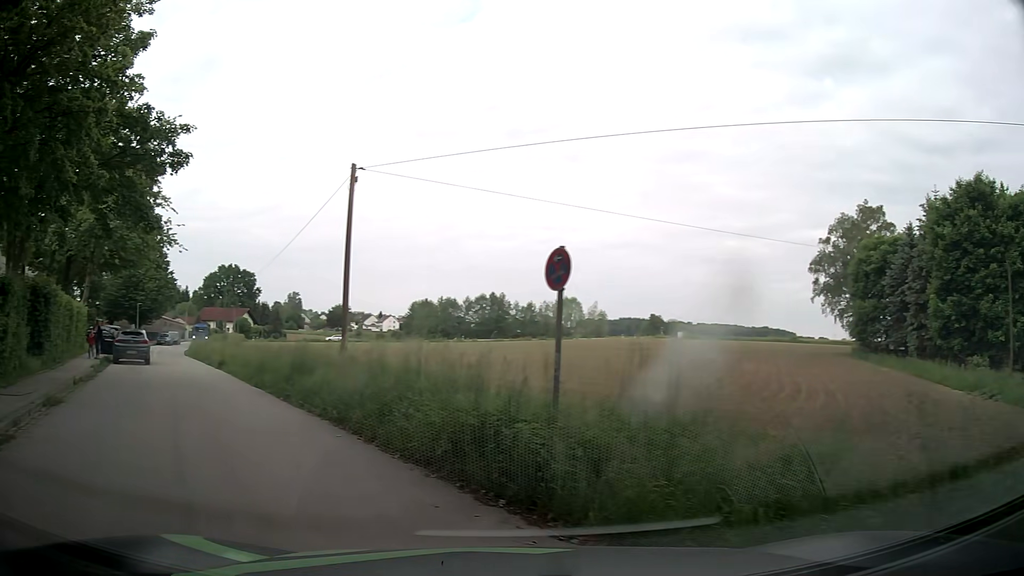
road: residential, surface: asphalt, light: Day
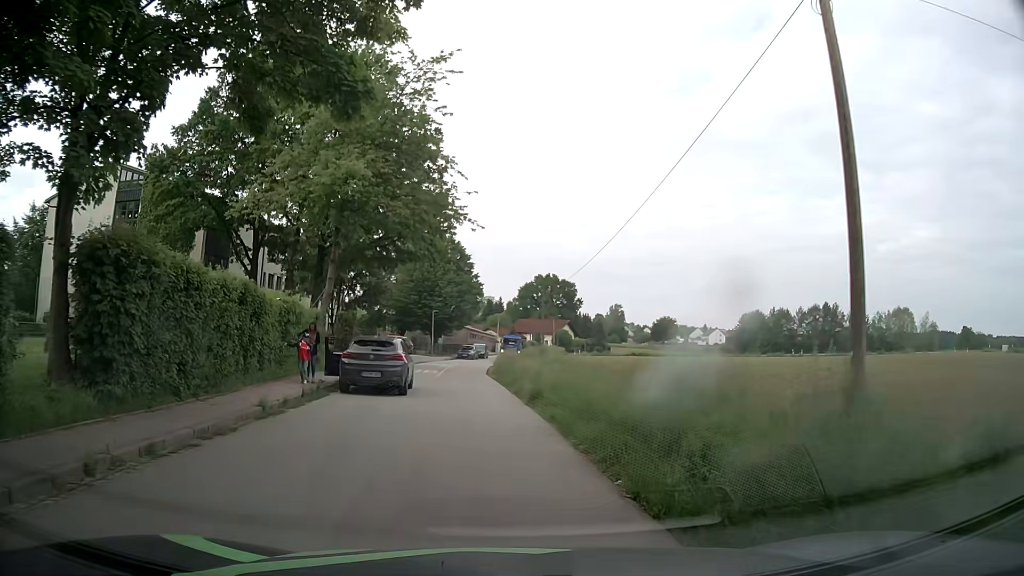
(-4.5, +12.0) m; -27°
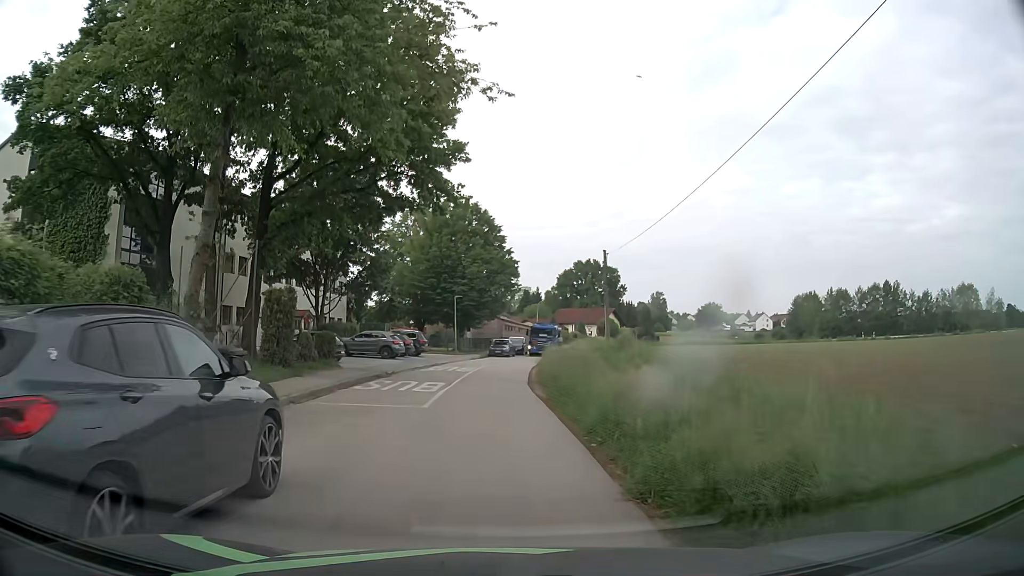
(-0.5, +15.1) m; -3°
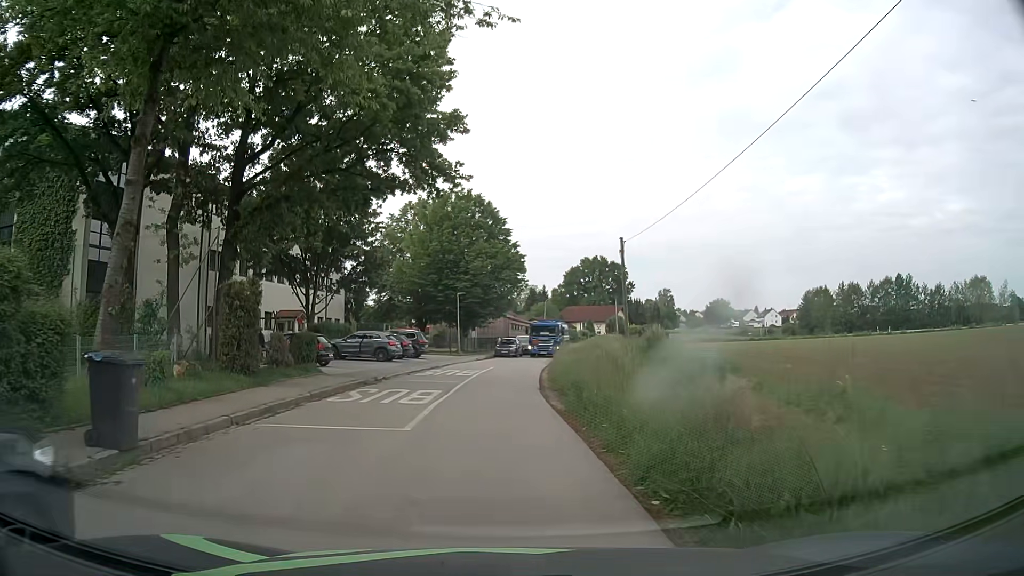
(-0.1, +3.4) m; -1°
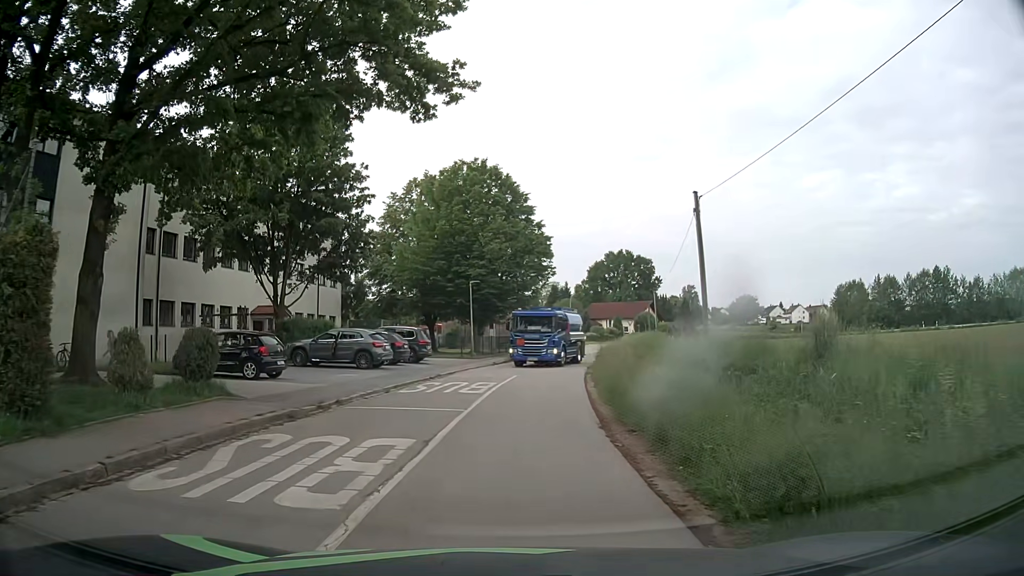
(-0.2, +9.1) m; -3°
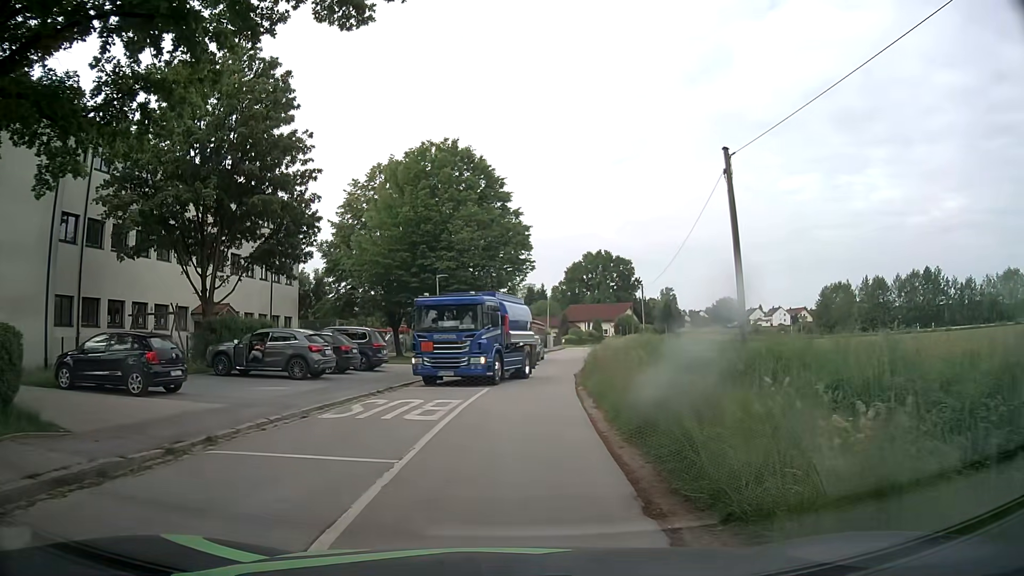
(+0.2, +5.4) m; +4°
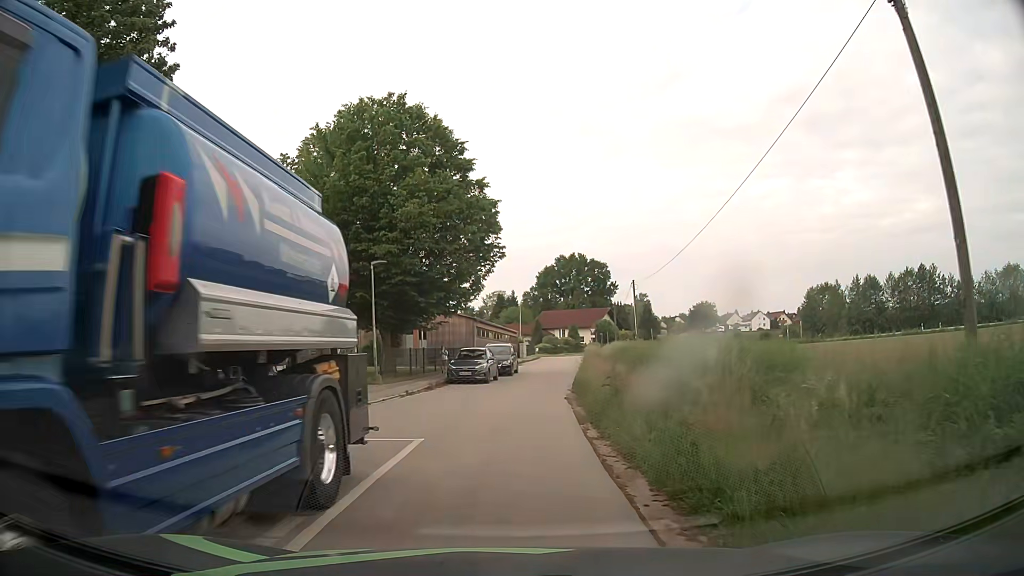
(+0.2, +9.6) m; +2°
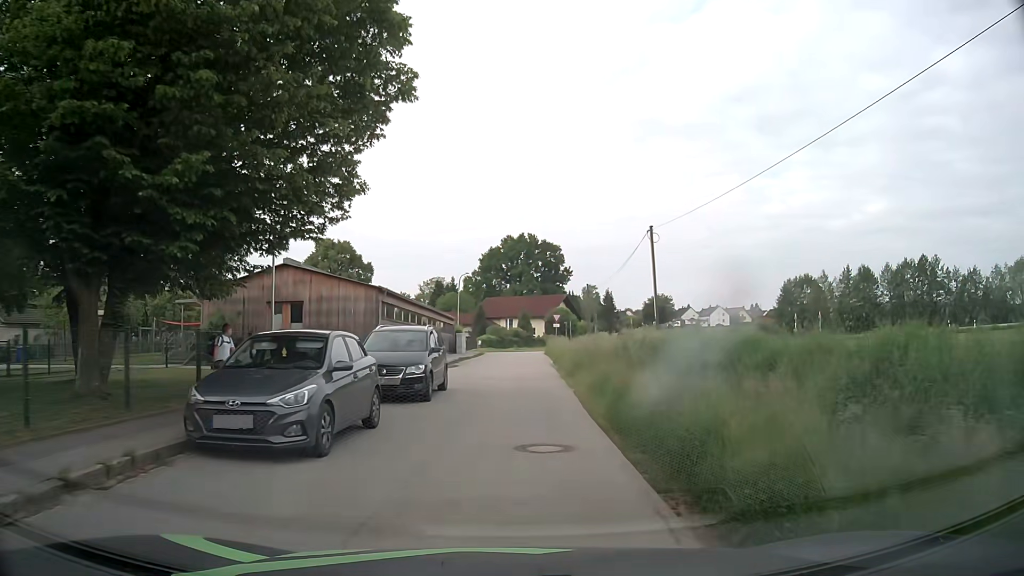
(+0.4, +20.5) m; +5°
